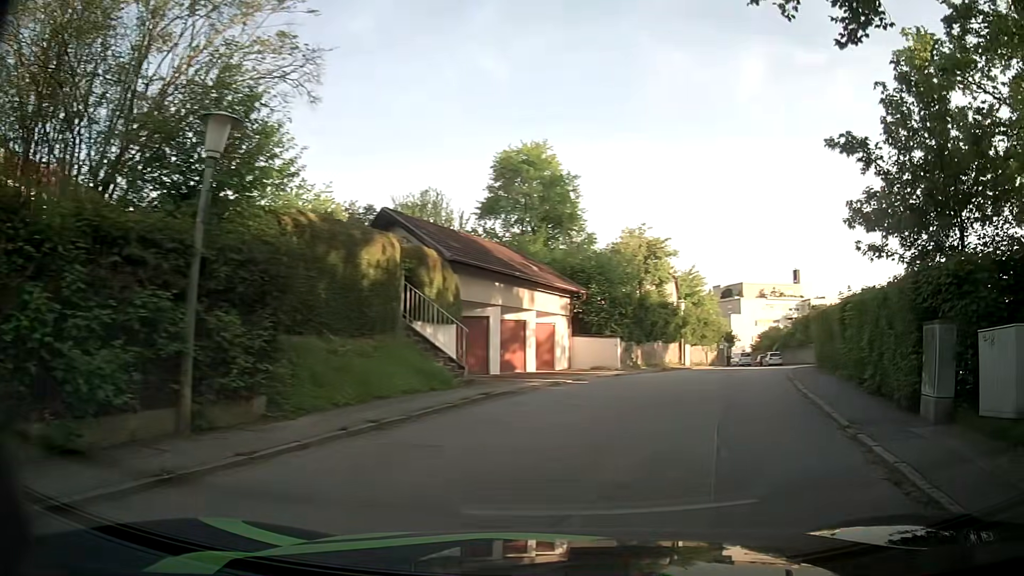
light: Day
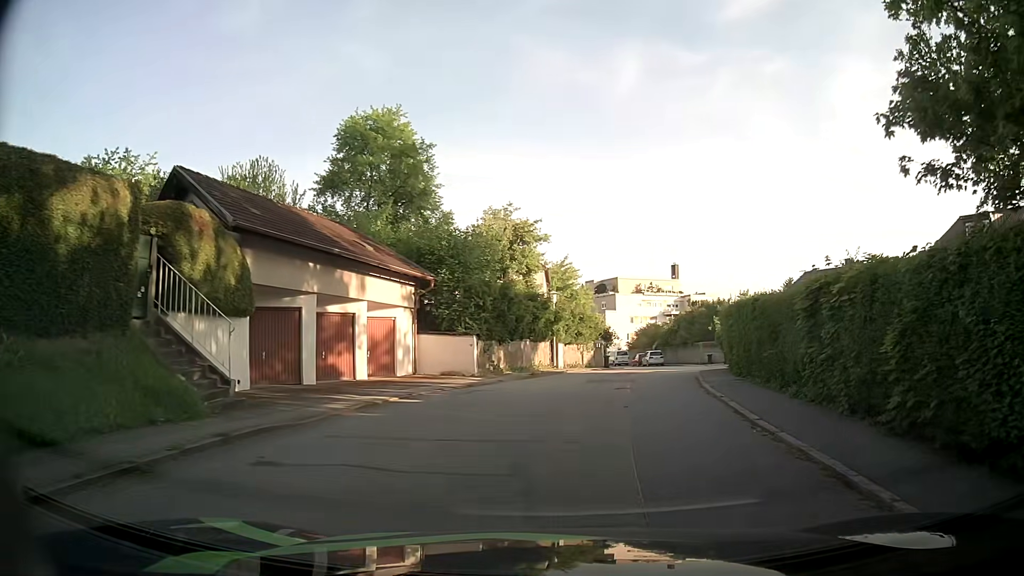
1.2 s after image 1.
(+0.8, +6.1) m; +11°
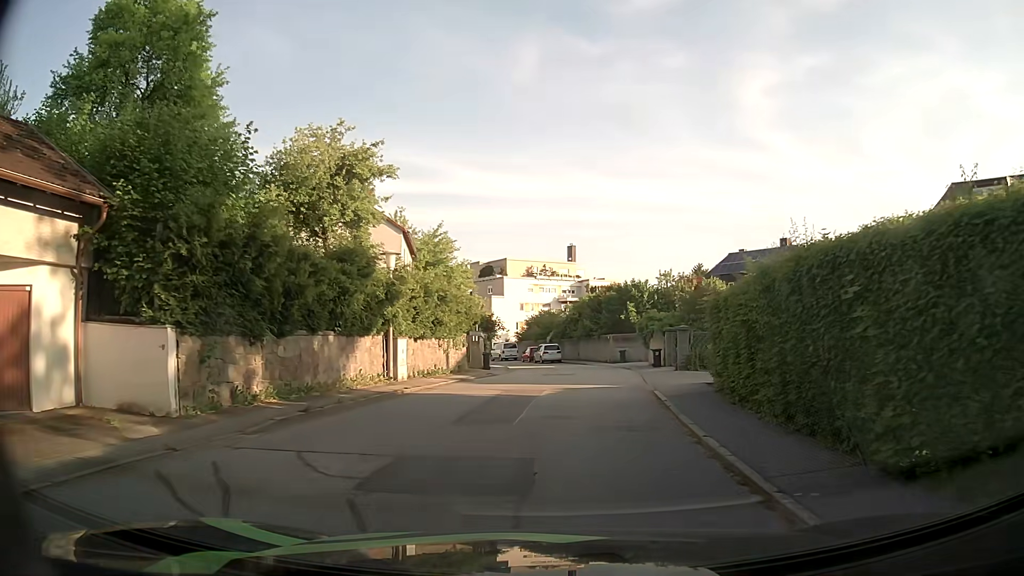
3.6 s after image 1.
(+1.5, +13.9) m; +9°
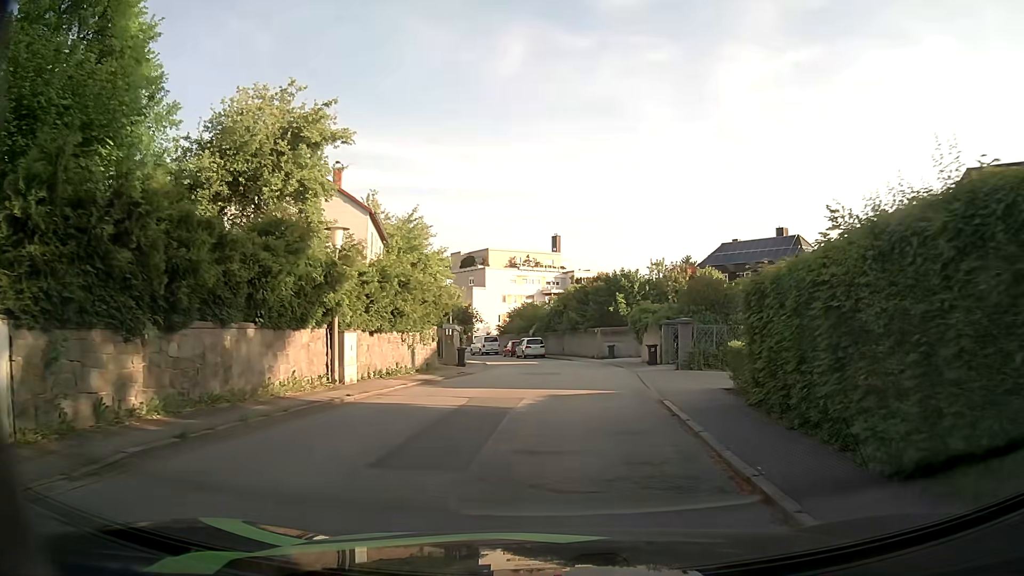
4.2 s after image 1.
(+0.1, +3.8) m; +2°
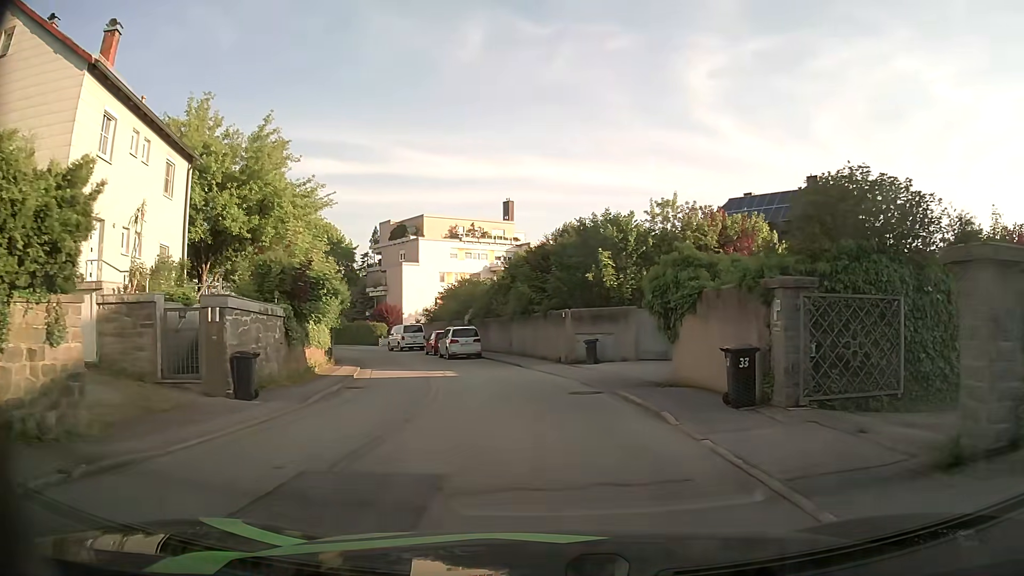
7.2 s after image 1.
(+1.0, +19.6) m; +4°
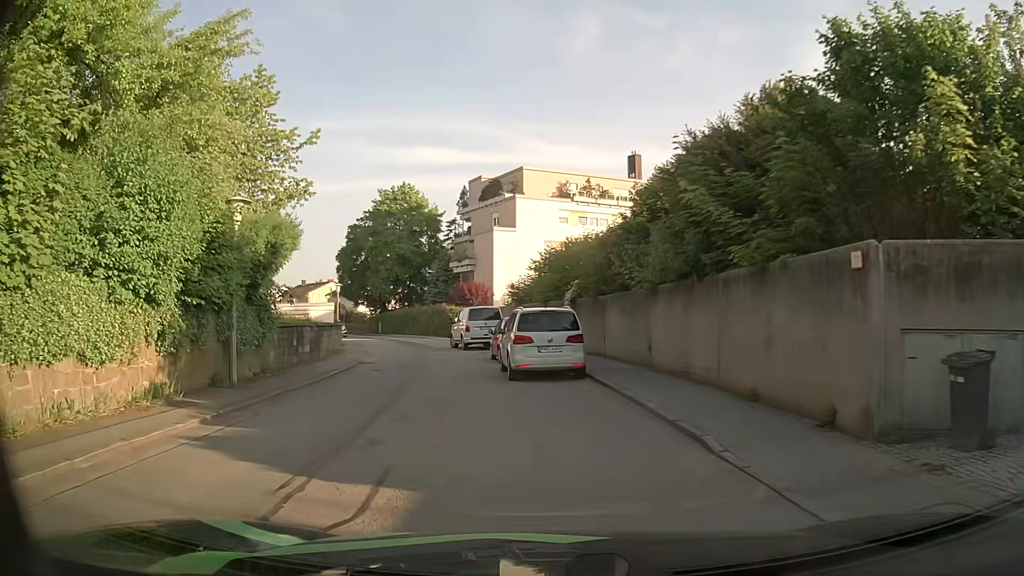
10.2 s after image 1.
(-1.0, +18.9) m; -9°
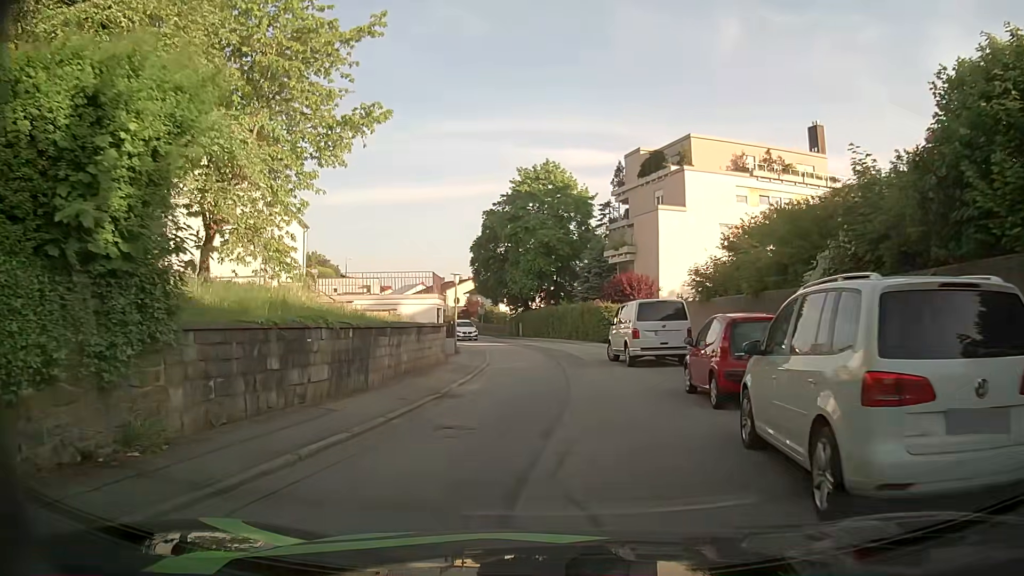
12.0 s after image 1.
(-1.5, +11.0) m; -13°
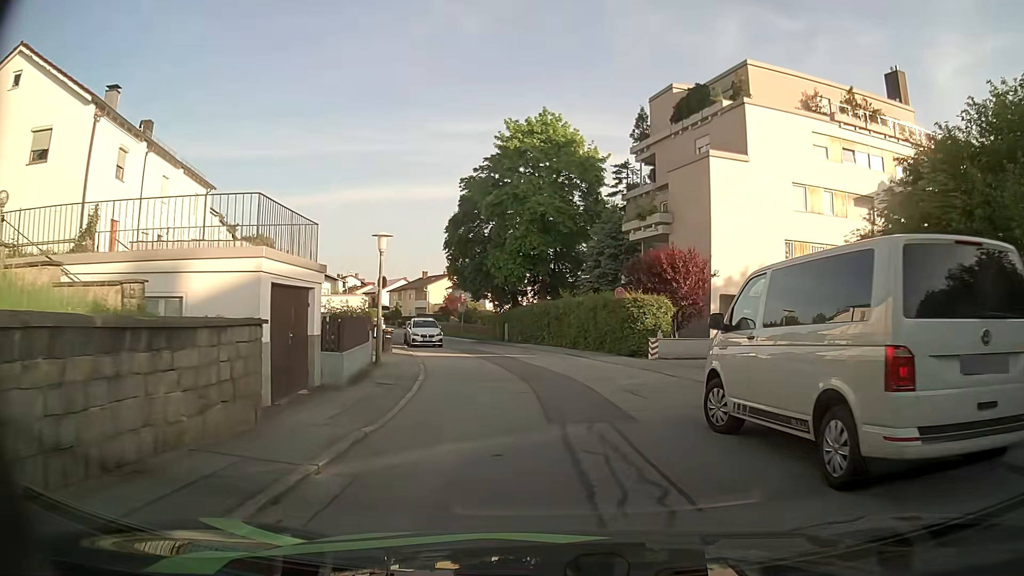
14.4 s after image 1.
(0.0, +15.2) m; 0°
